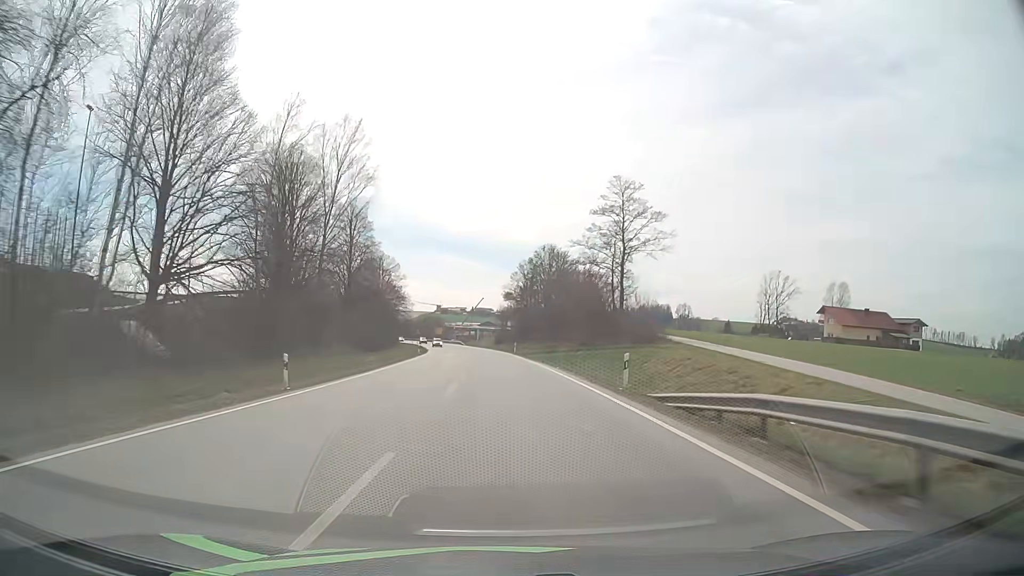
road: primary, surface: asphalt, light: Day
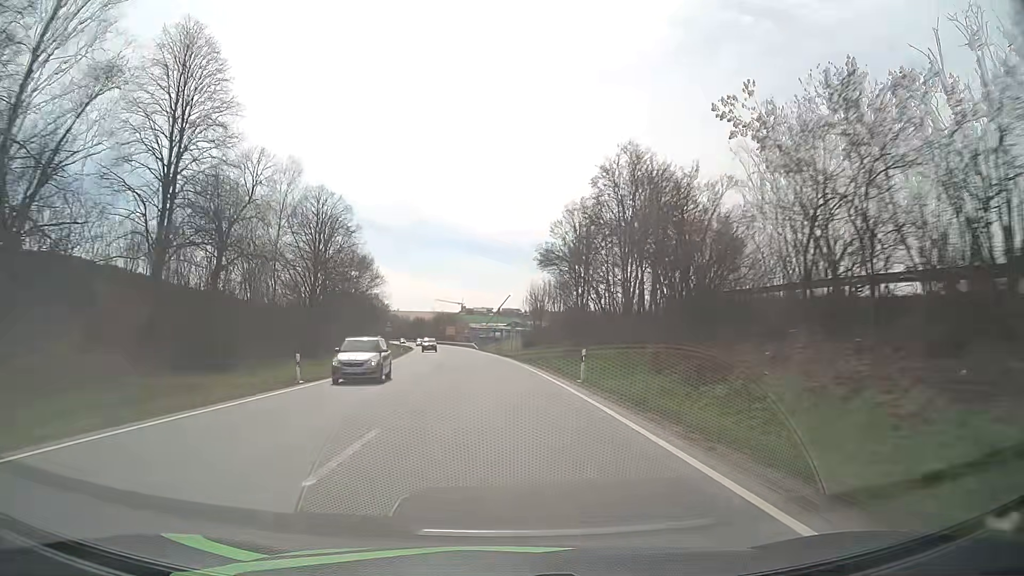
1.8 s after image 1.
(-0.7, +46.5) m; -2°
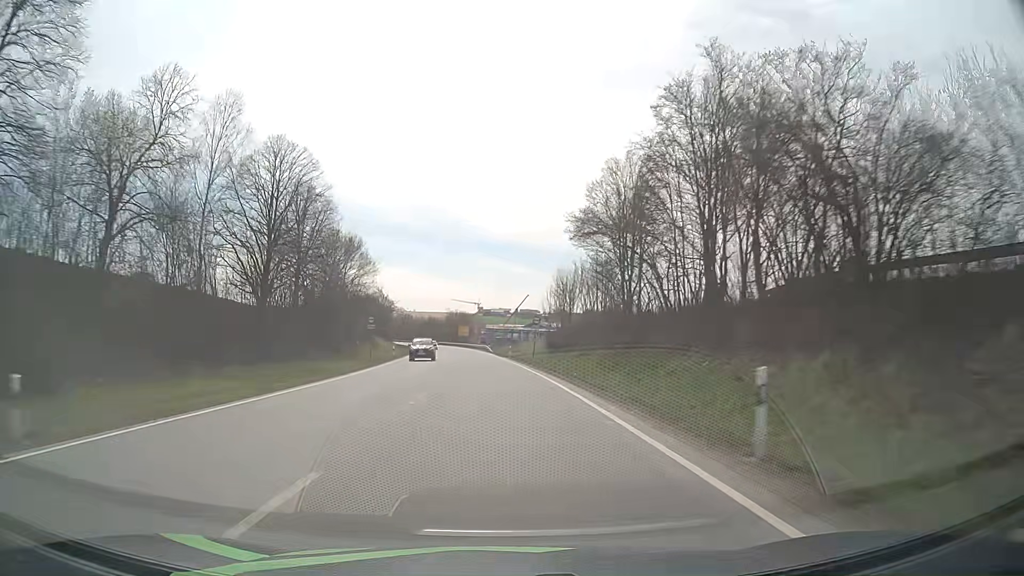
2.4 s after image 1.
(-0.2, +15.6) m; -1°
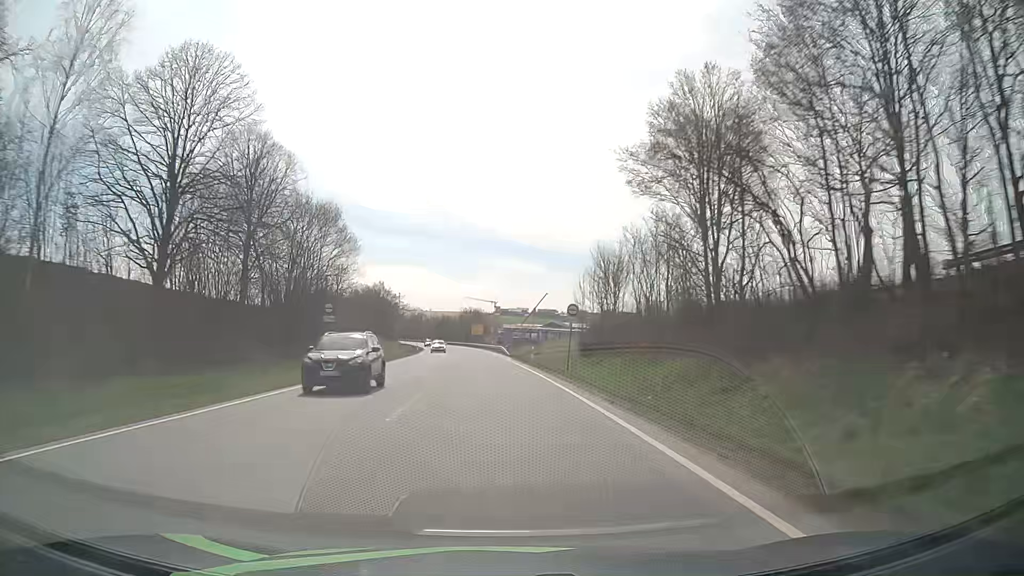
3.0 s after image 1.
(-0.2, +15.6) m; -2°
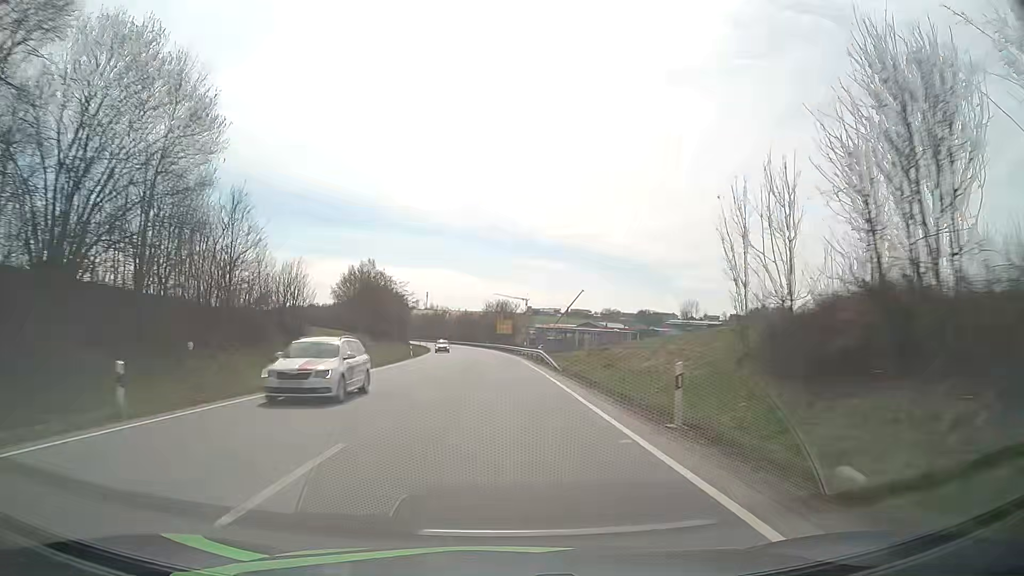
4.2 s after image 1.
(-0.7, +31.3) m; -3°
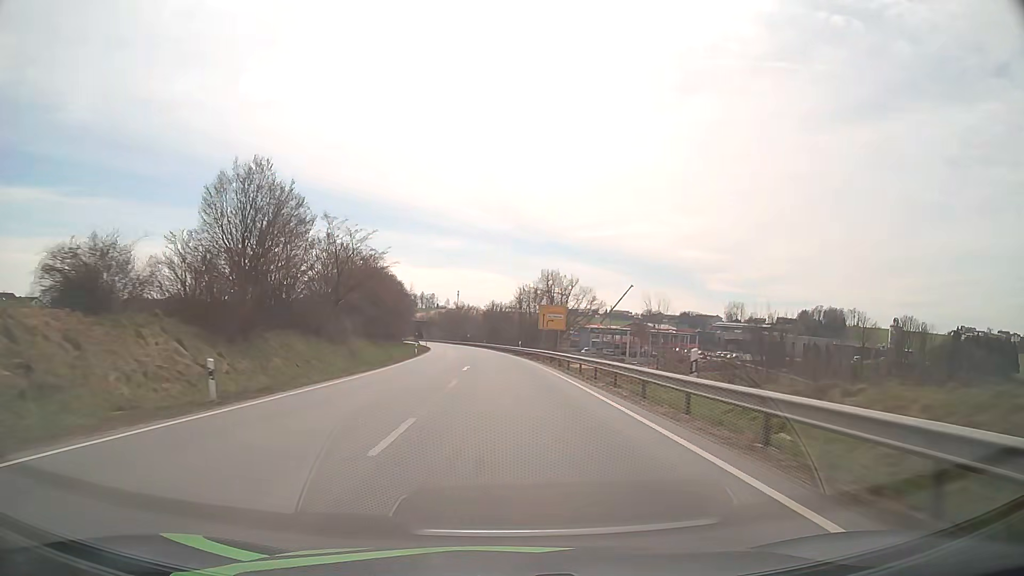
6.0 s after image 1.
(-1.2, +46.9) m; -3°
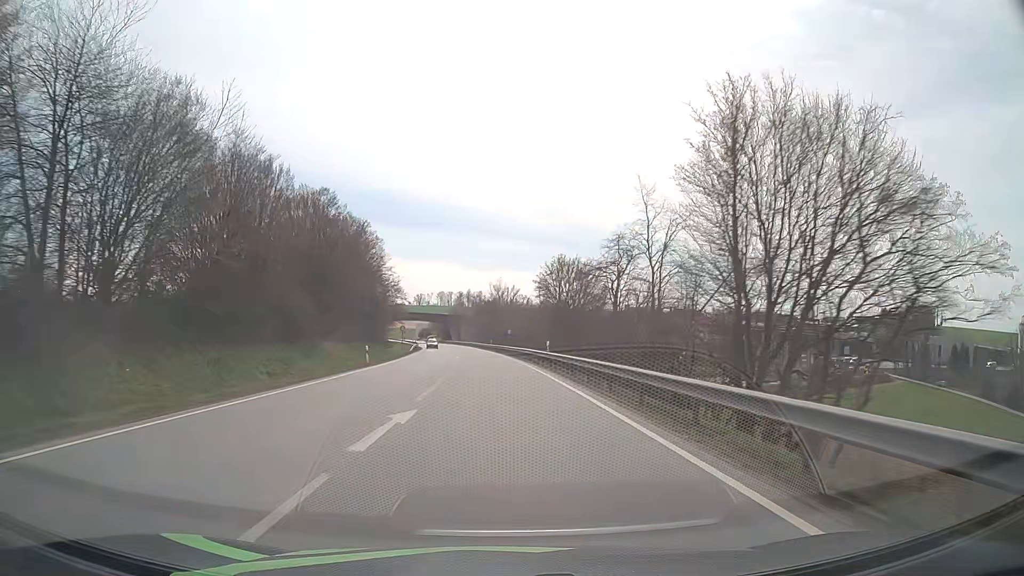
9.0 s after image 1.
(-2.9, +77.9) m; -4°
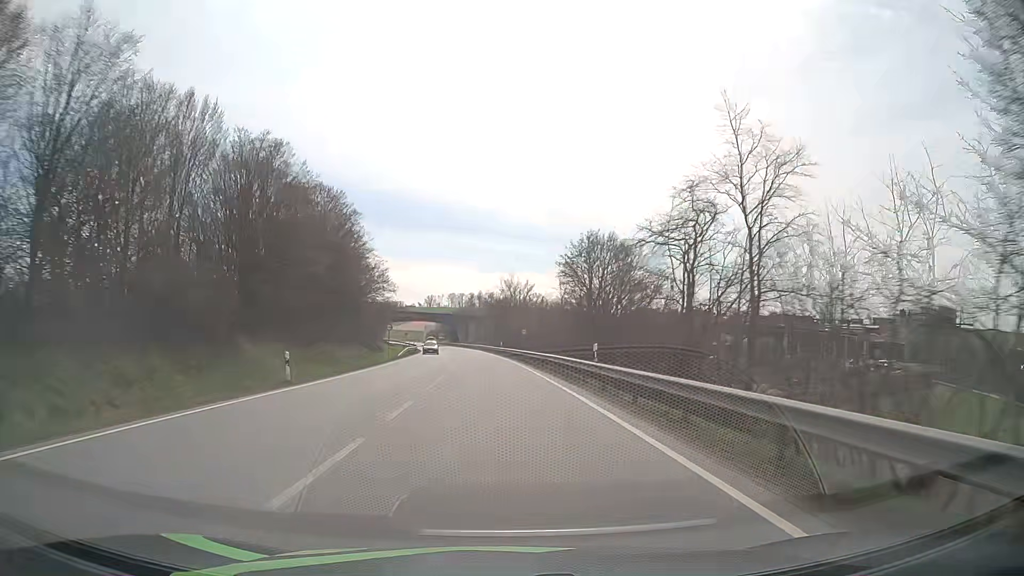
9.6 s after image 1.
(-0.1, +15.6) m; -1°
(0, +10) (0, +20) (-1, +30) (-1, +40) (-2, +50) (-2, +60) (-3, +70) (-4, +80) (-5, +90) (-7, +100) m
